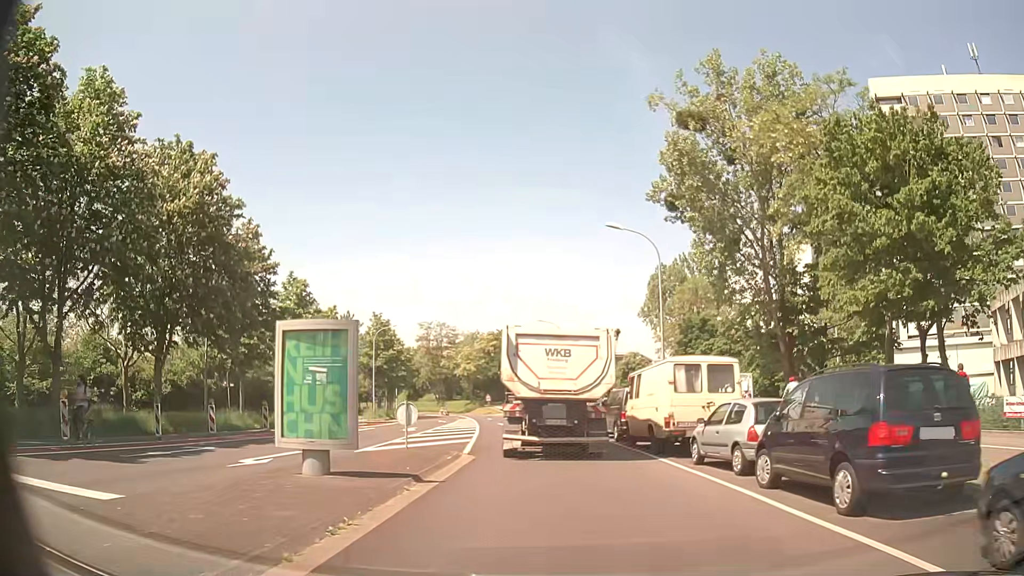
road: tertiary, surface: asphalt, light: Day
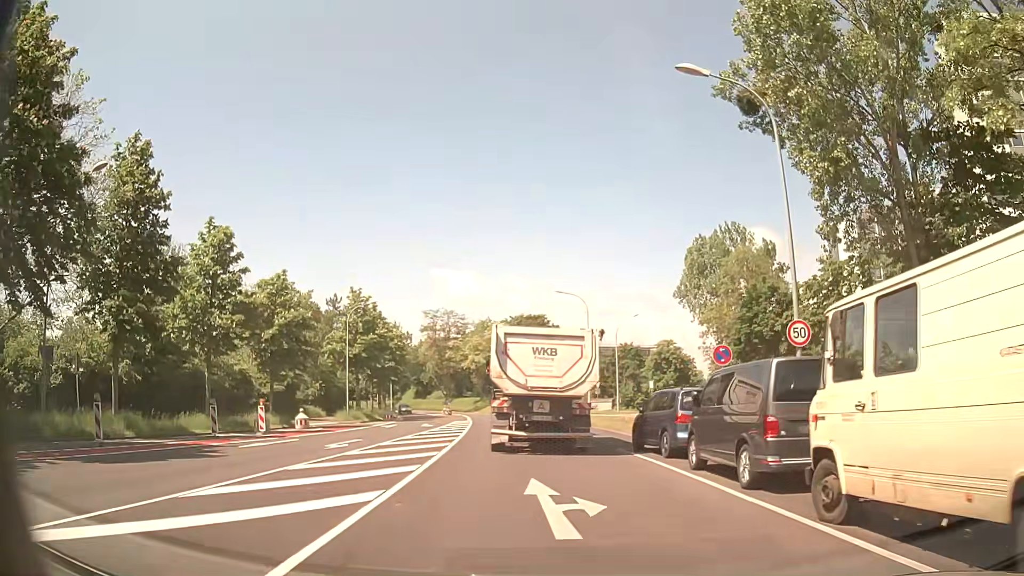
(-0.2, +14.8) m; -1°
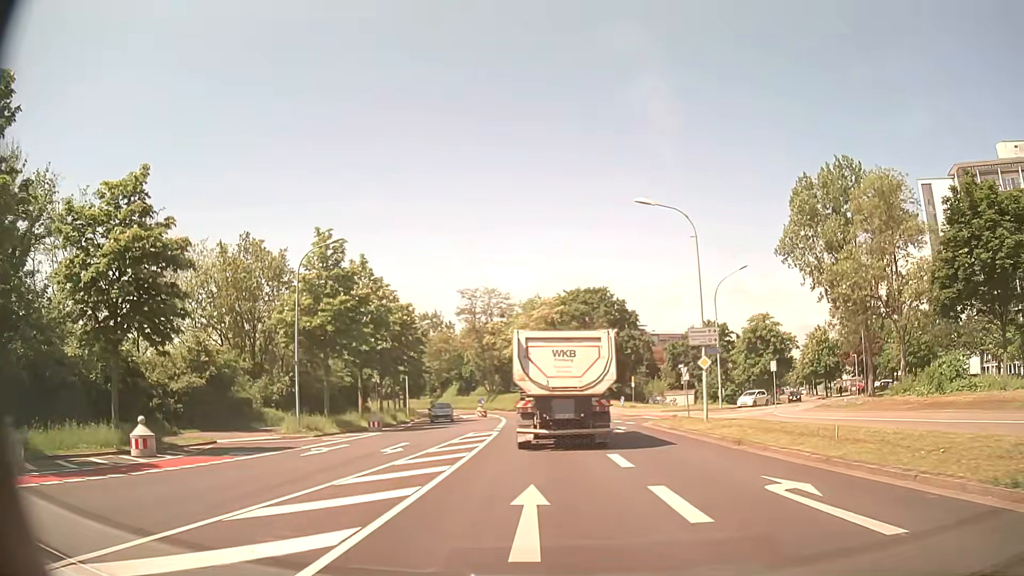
(-1.2, +21.0) m; -5°
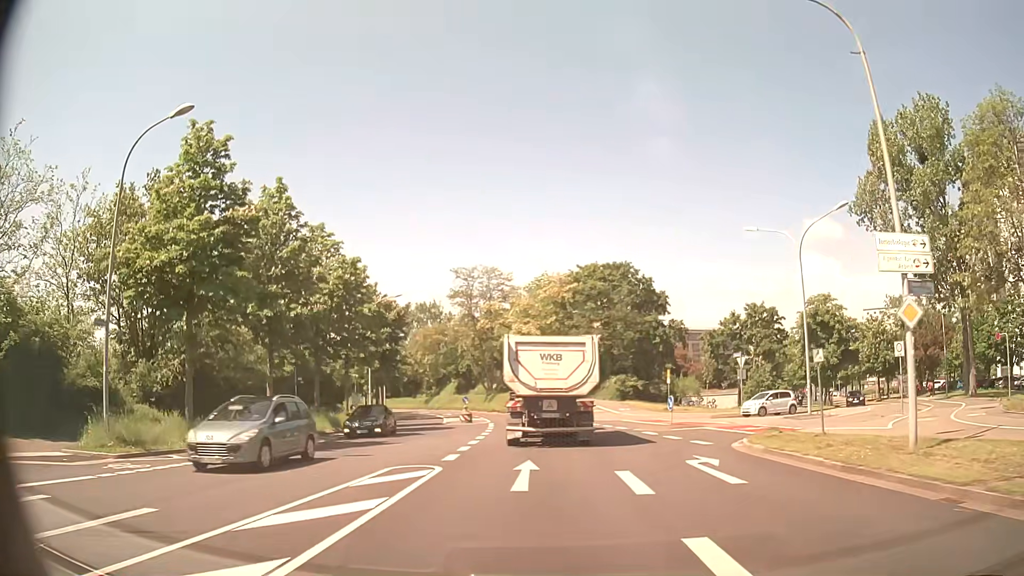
(0.0, +15.8) m; -1°
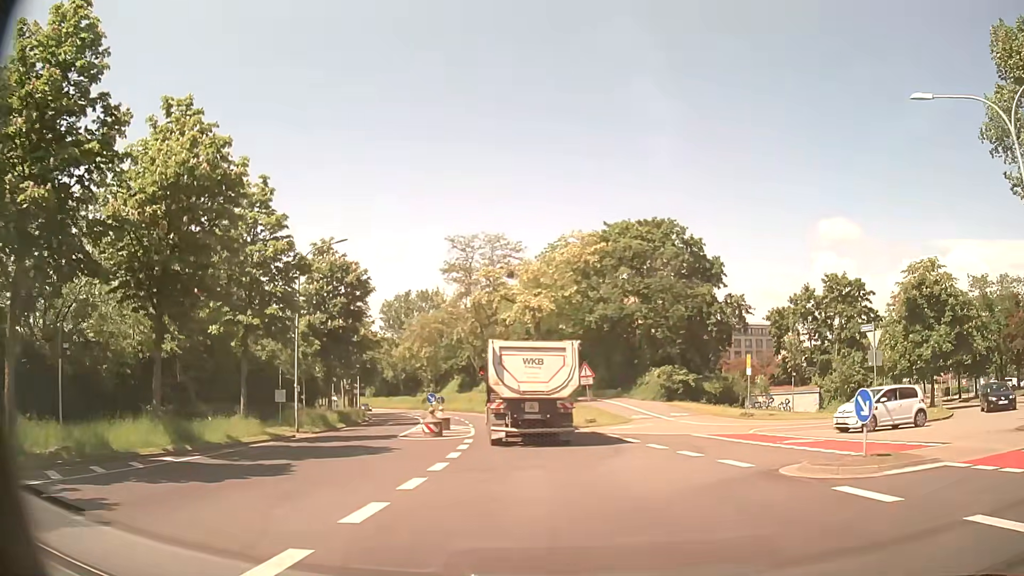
(-0.2, +17.0) m; -1°
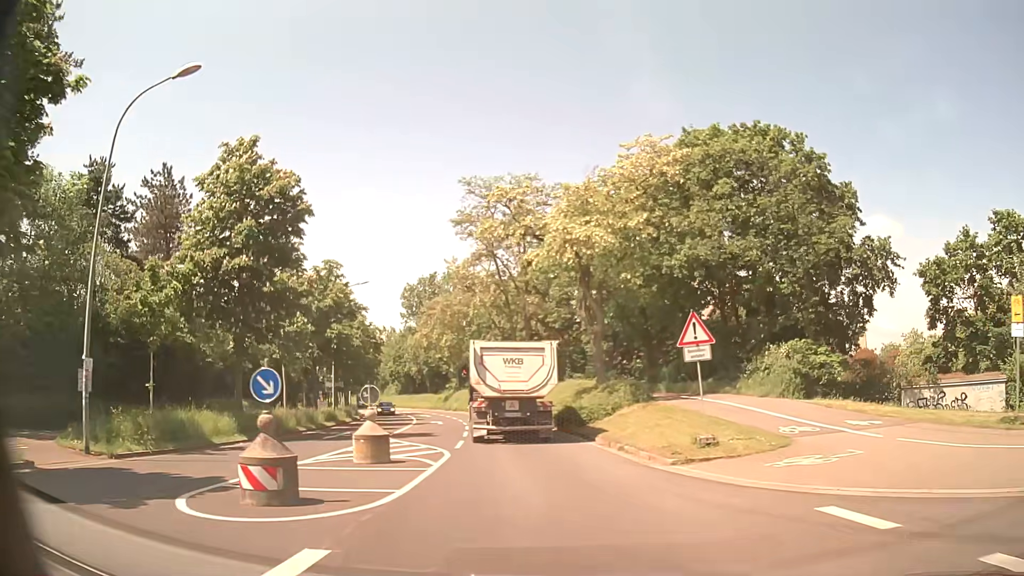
(-0.4, +18.3) m; -3°
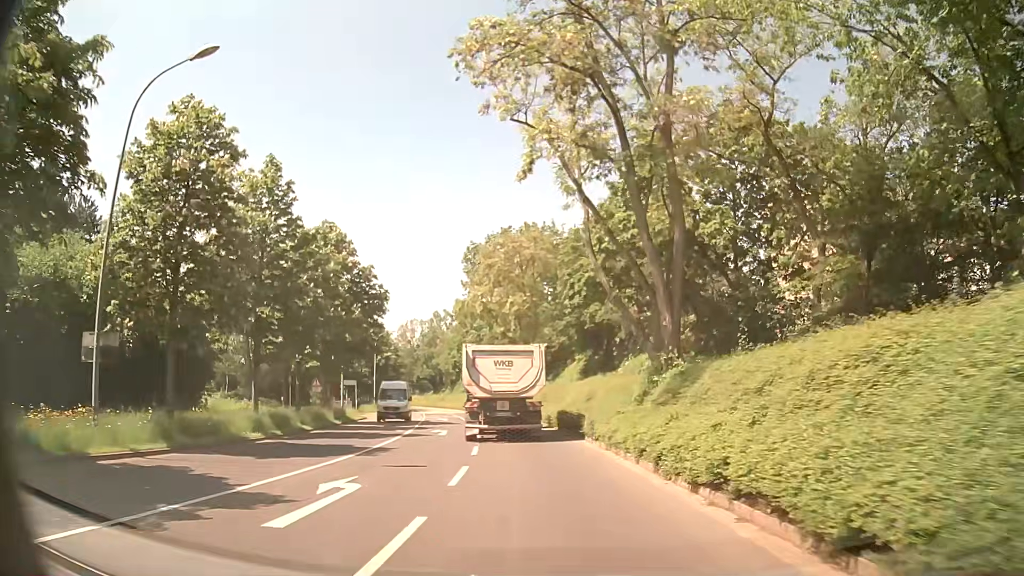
(-2.8, +32.5) m; -8°
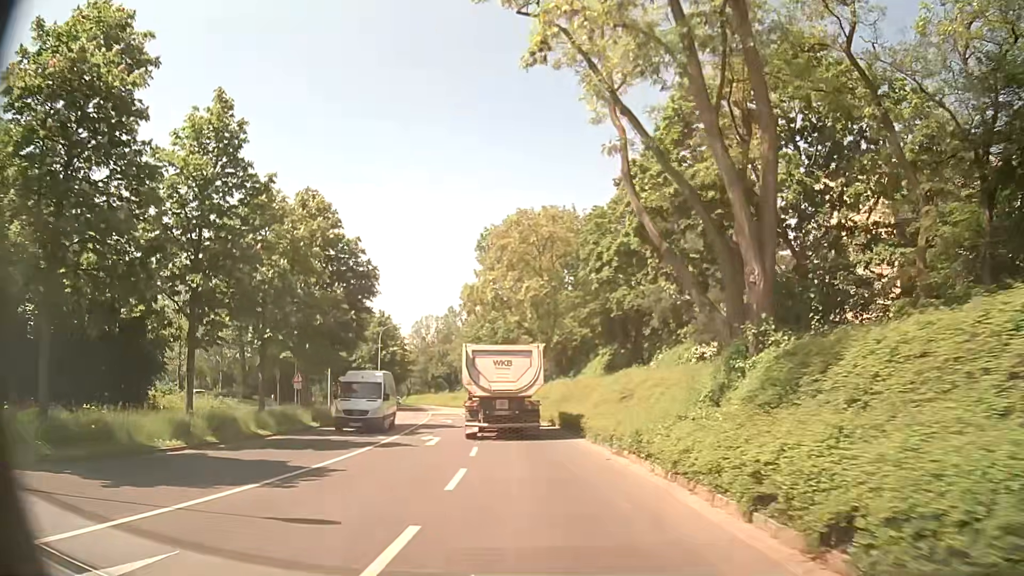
(-0.1, +6.6) m; -1°
(0, +10) (-1, +20) (-2, +30) (-4, +40) (-5, +50) (-7, +59) (-9, +69) (-12, +79) (-15, +89) (-17, +98) m
